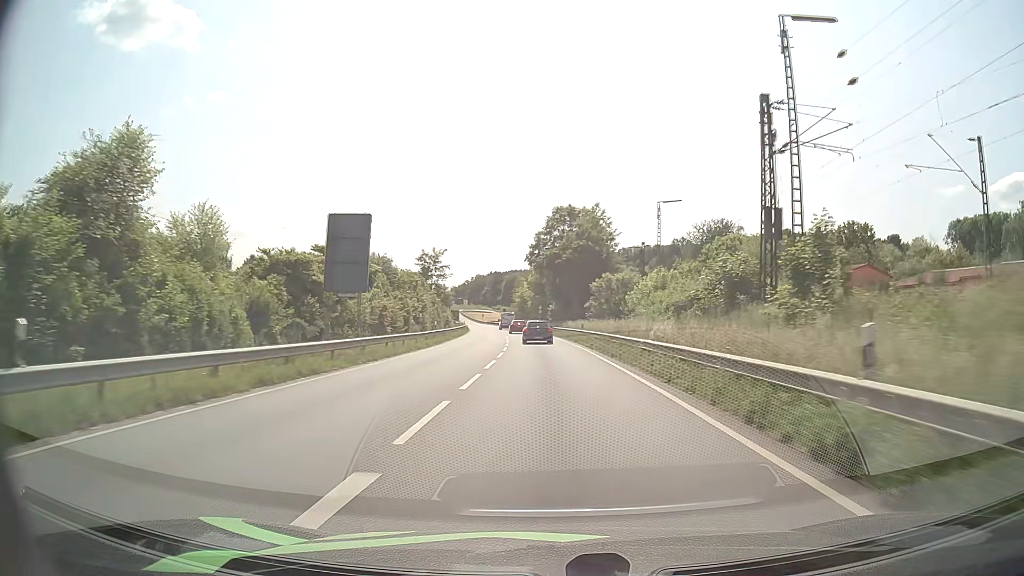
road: primary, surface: asphalt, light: Day
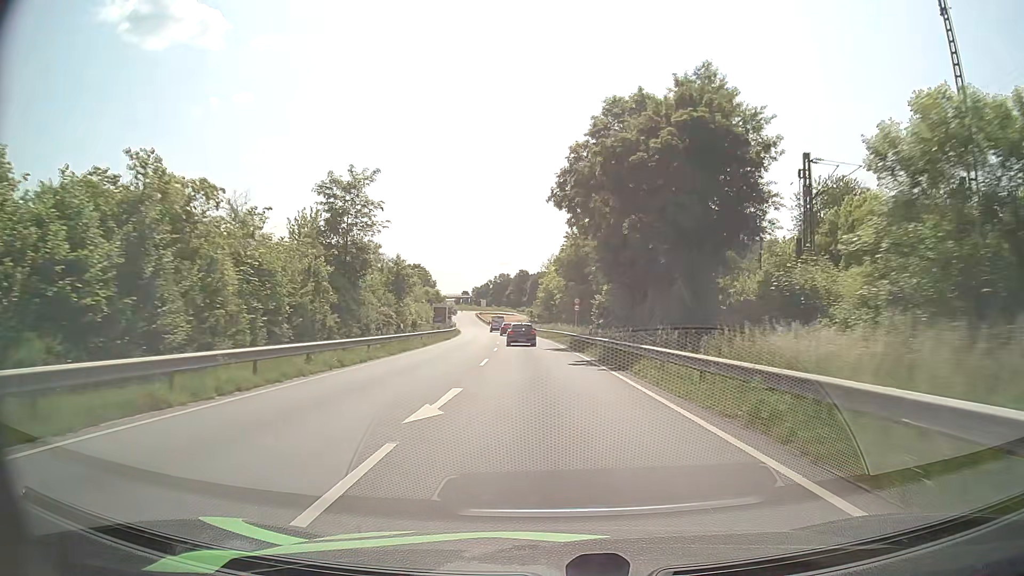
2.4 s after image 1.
(-1.1, +45.9) m; -2°
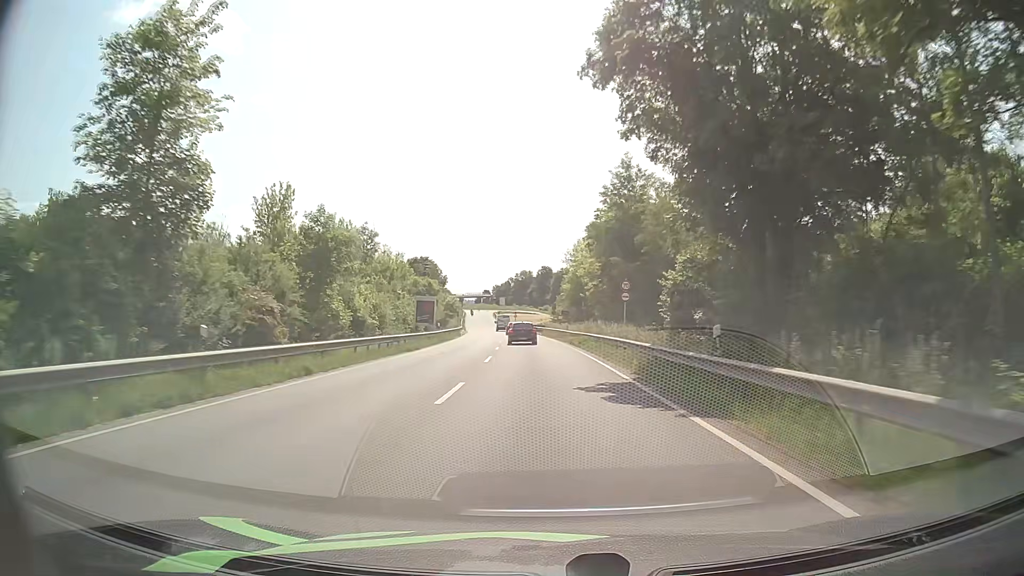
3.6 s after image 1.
(-0.4, +22.9) m; -2°
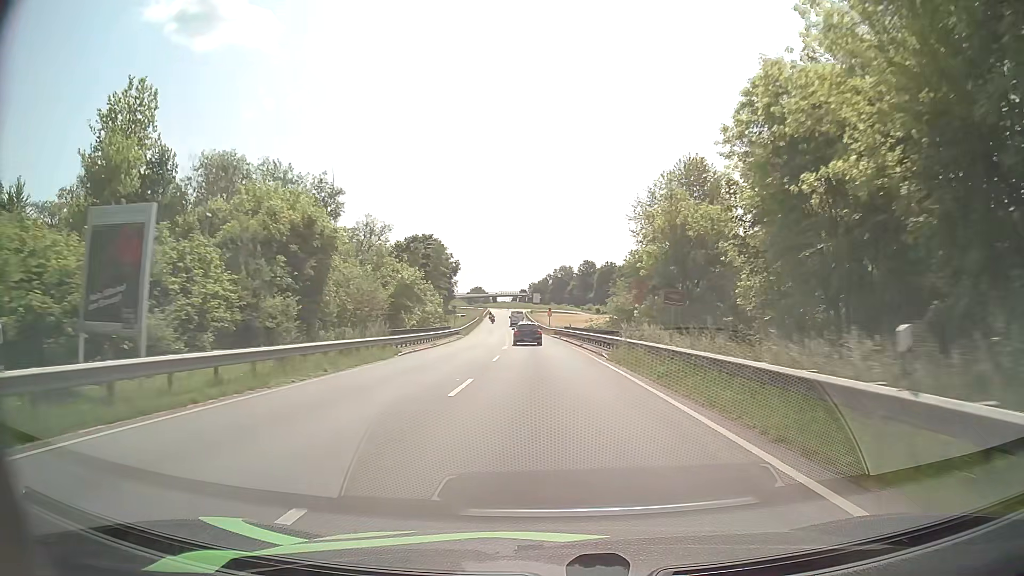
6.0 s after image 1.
(-1.2, +45.8) m; -3°
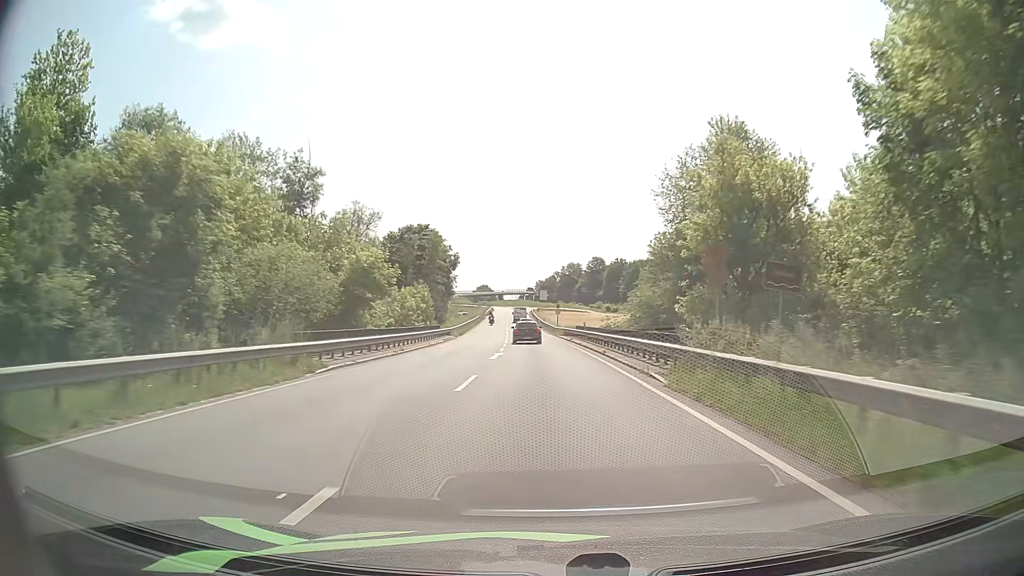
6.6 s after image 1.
(0.0, +11.4) m; 0°
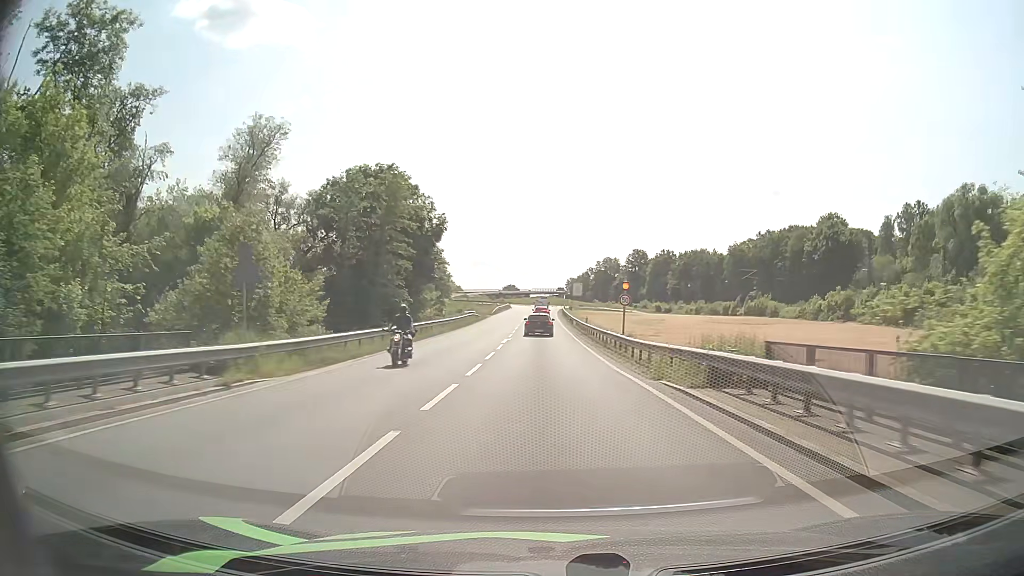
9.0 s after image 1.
(-0.9, +45.7) m; -3°
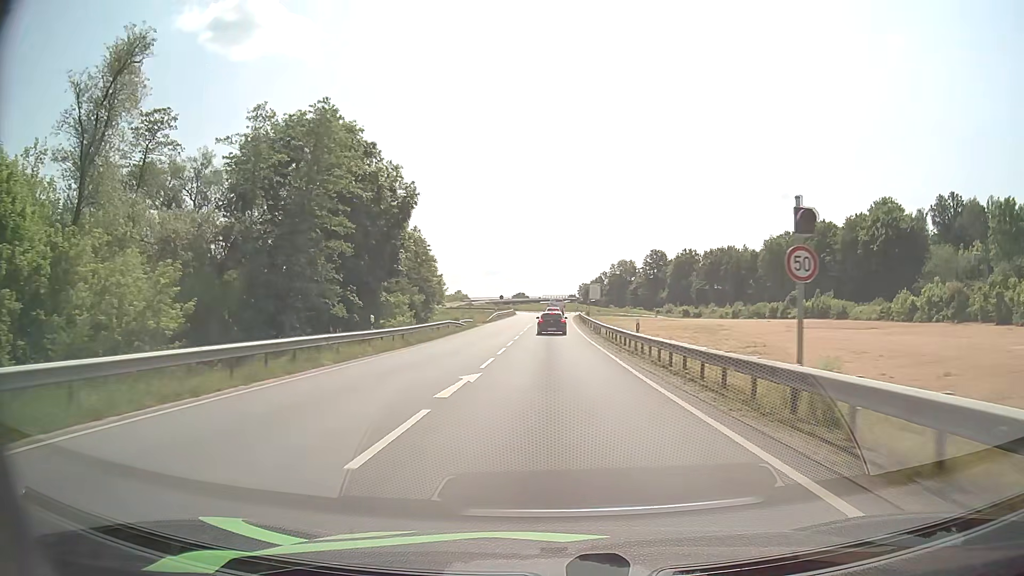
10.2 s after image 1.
(-0.1, +22.1) m; 0°
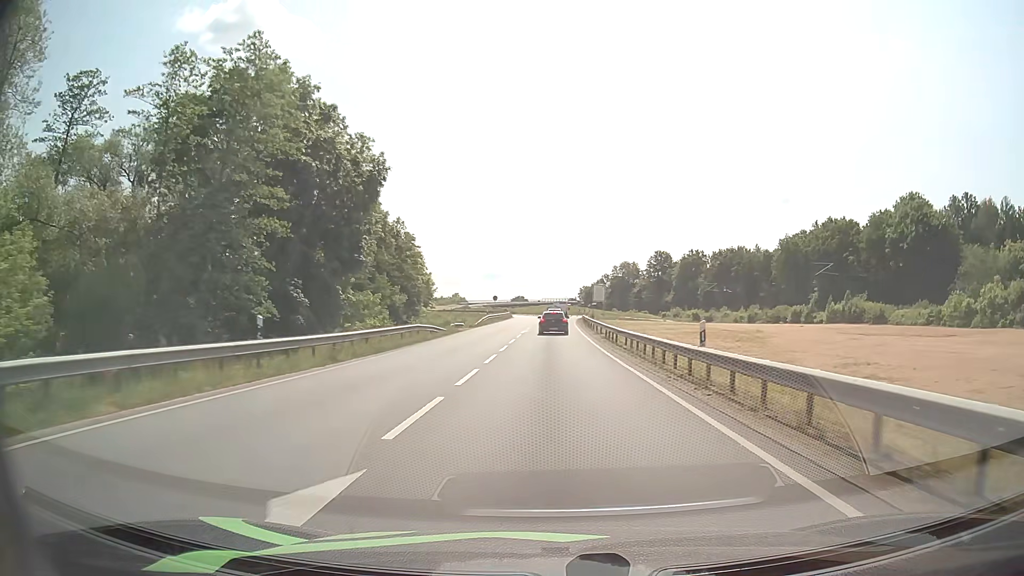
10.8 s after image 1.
(-0.1, +10.6) m; 0°
(0, +10) (0, +20) (0, +30) (0, +40) (0, +50) (0, +60) (0, +70) (0, +80) (+1, +90) (+1, +100) m
